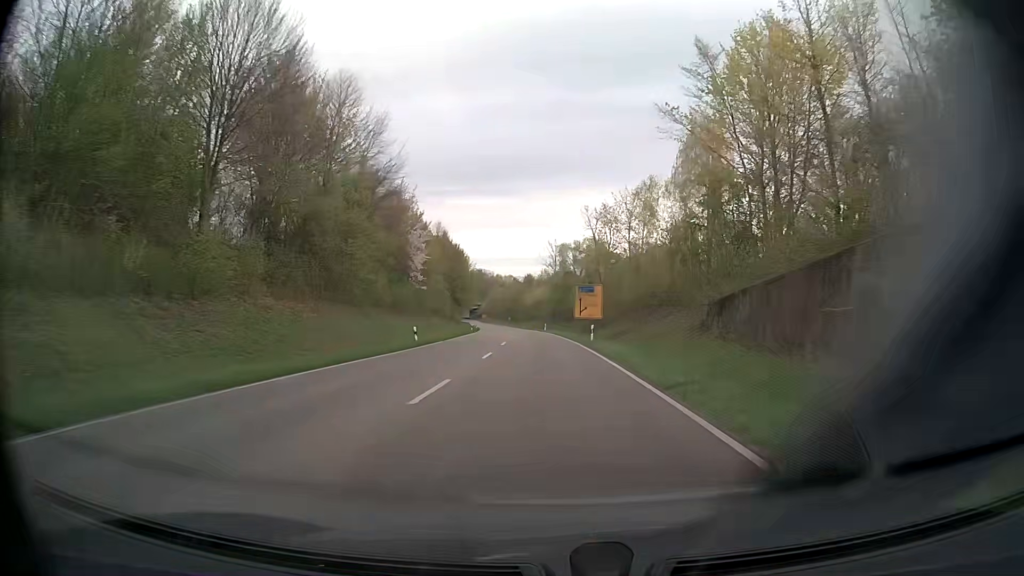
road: primary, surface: asphalt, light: Day
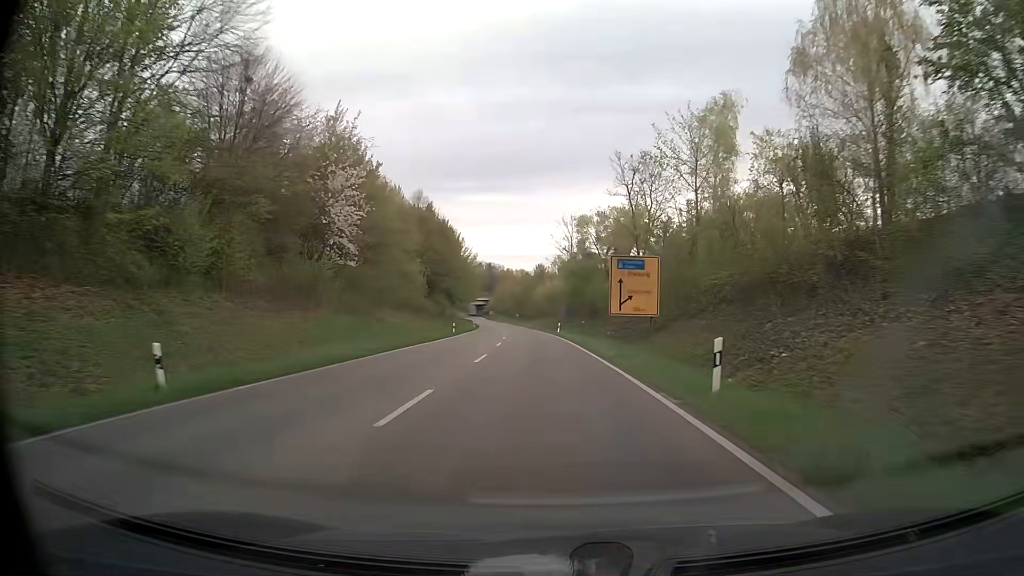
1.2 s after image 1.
(-0.3, +26.1) m; -1°
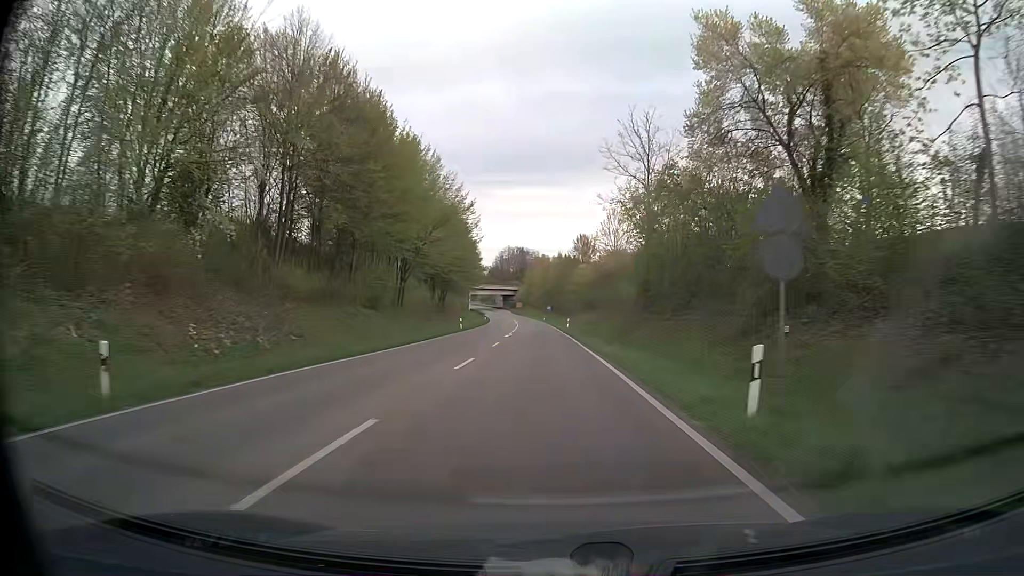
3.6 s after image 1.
(-1.6, +52.1) m; -3°
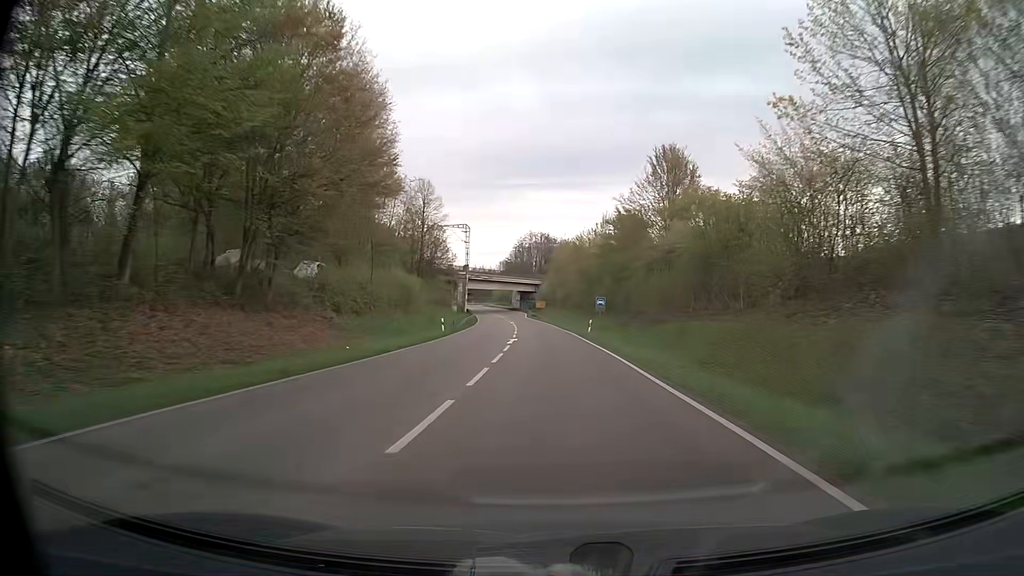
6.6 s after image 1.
(-2.1, +64.6) m; -3°
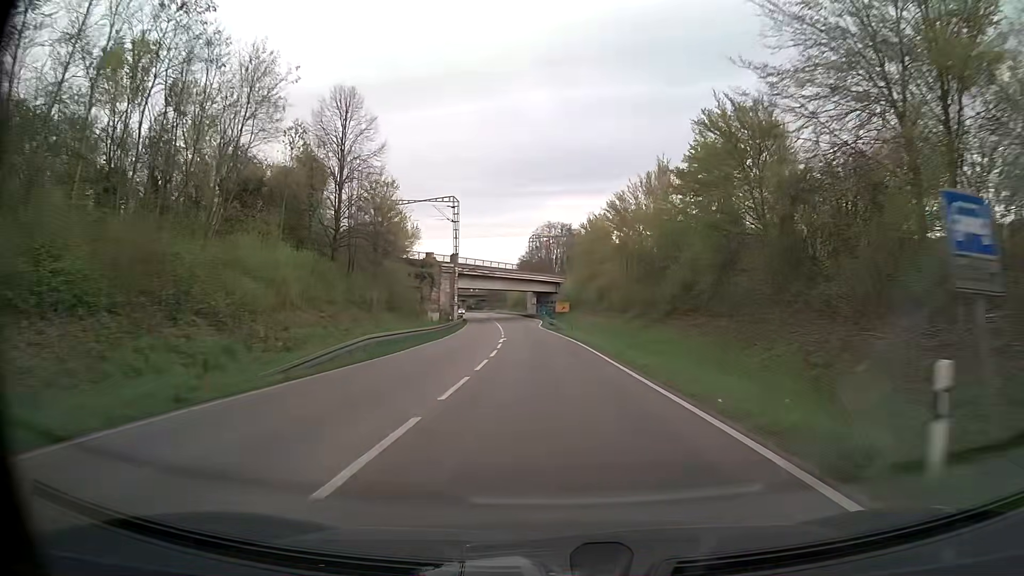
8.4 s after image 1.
(-0.4, +39.0) m; -2°
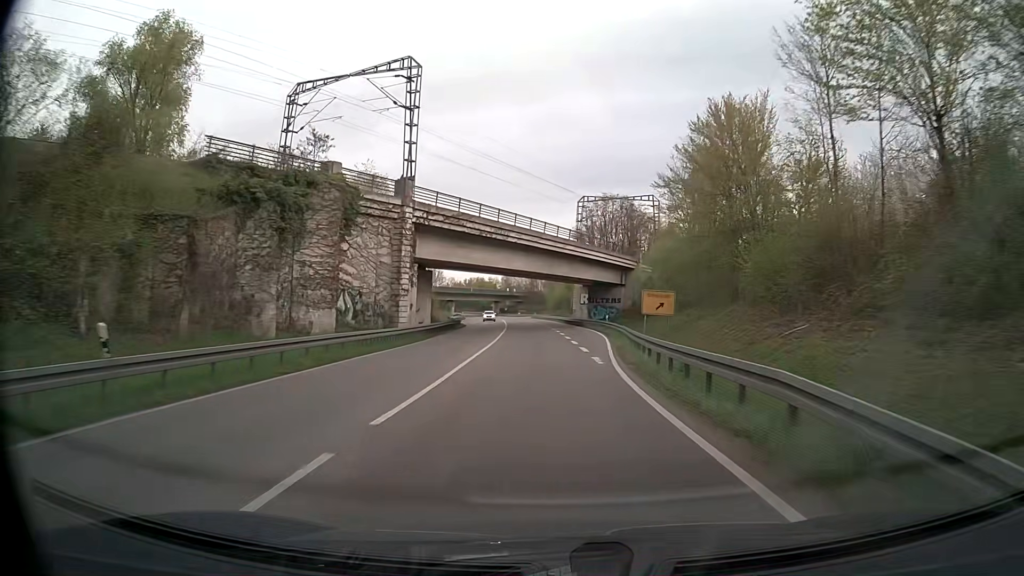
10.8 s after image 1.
(-1.7, +52.2) m; -4°
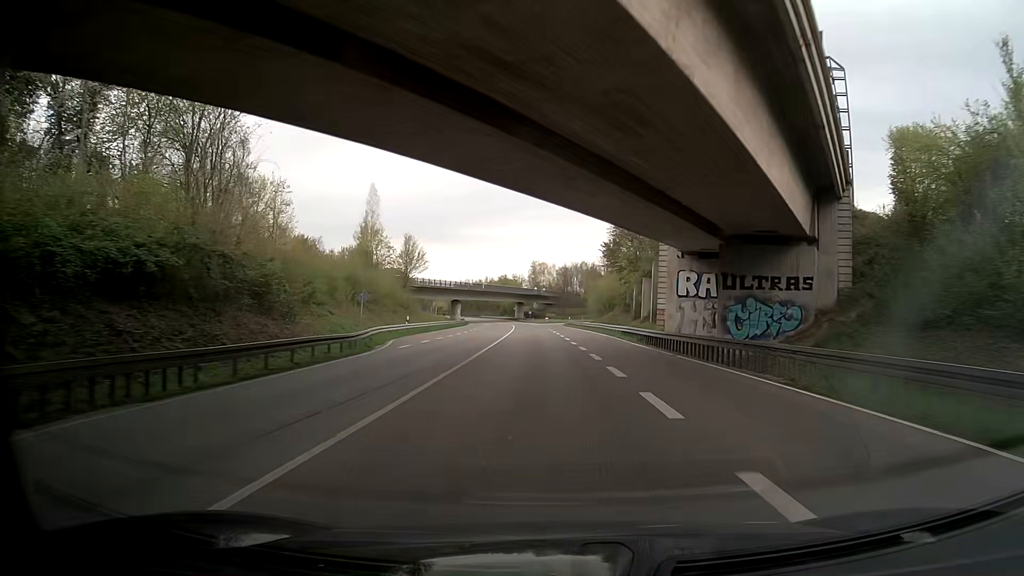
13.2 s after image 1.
(-1.3, +52.4) m; -3°
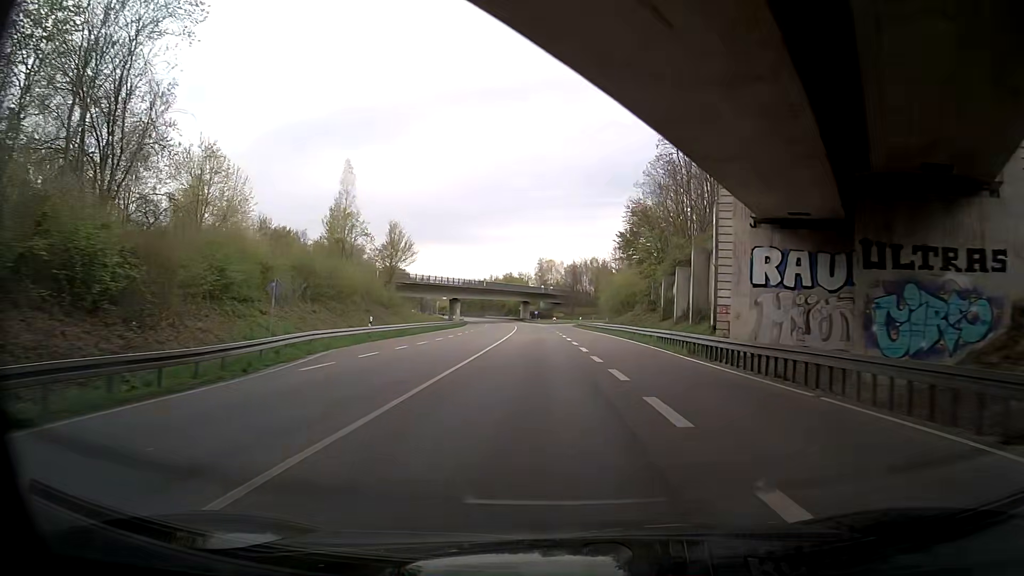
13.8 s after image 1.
(+0.1, +13.1) m; 0°
(0, +10) (-1, +20) (-1, +30) (-1, +40) (-2, +50) (-2, +60) (-3, +70) (-4, +80) (-5, +90) (-6, +100) m
